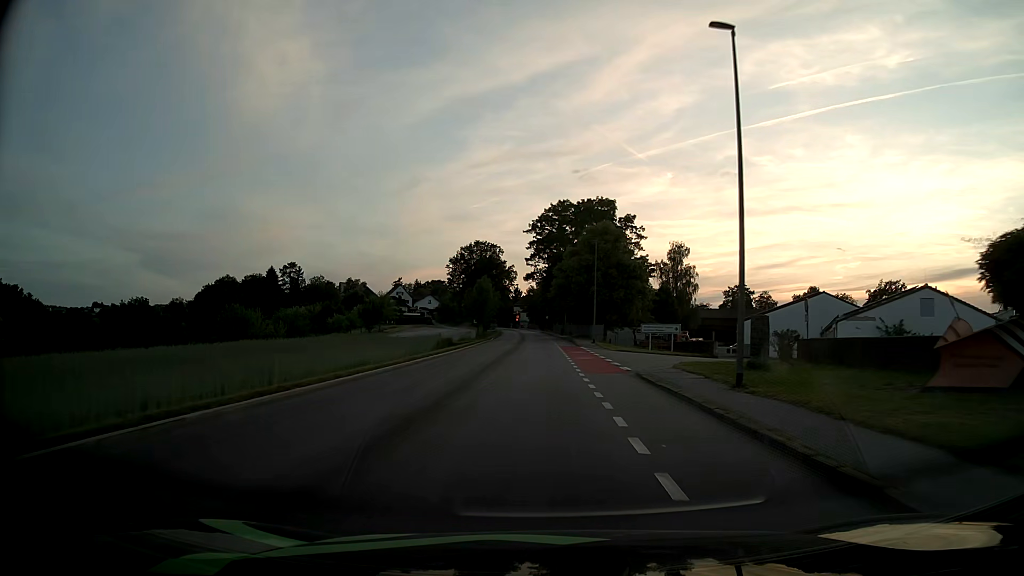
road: tertiary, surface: asphalt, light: Day
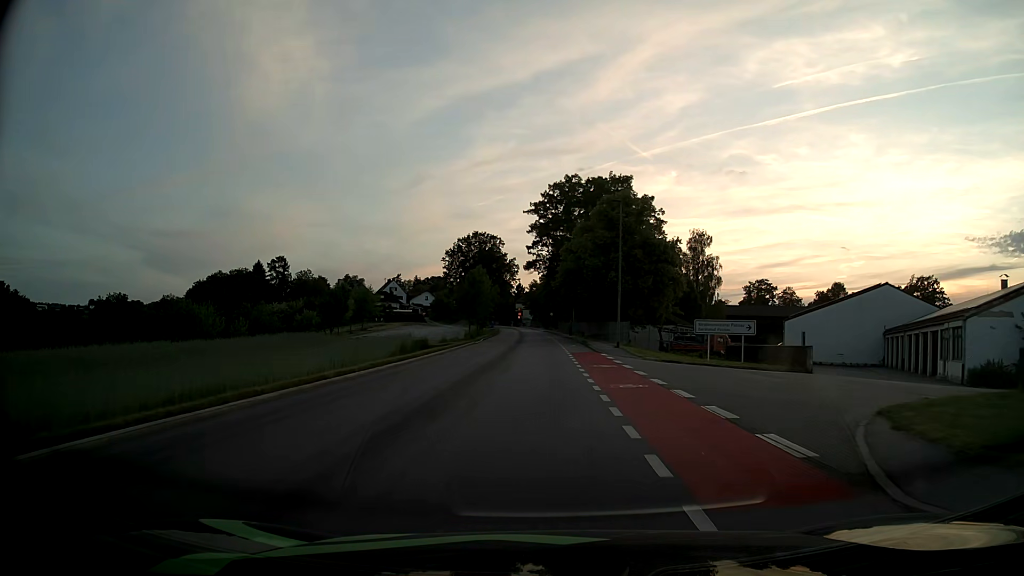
(0.0, +15.2) m; 0°
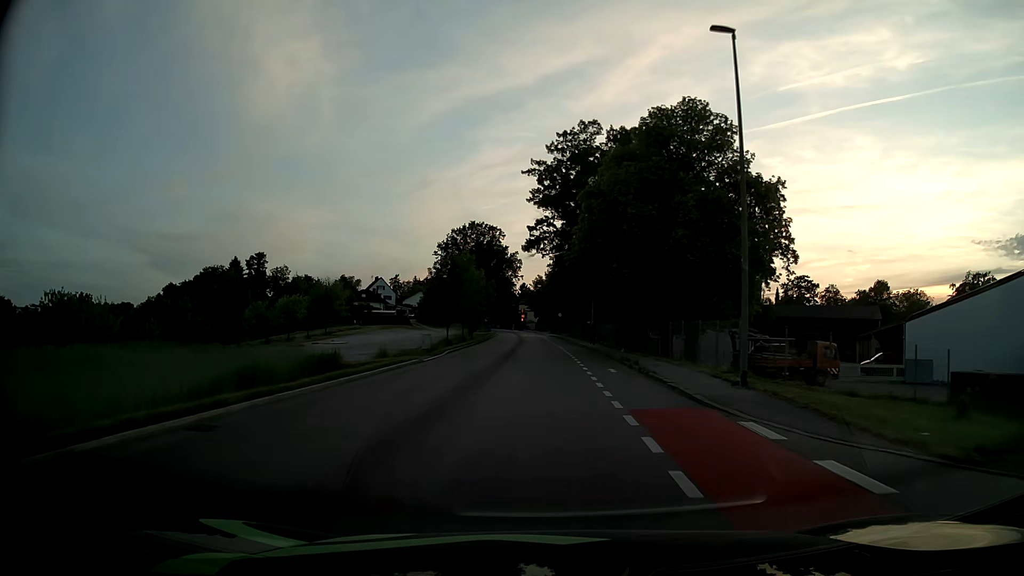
(-0.1, +22.9) m; -1°
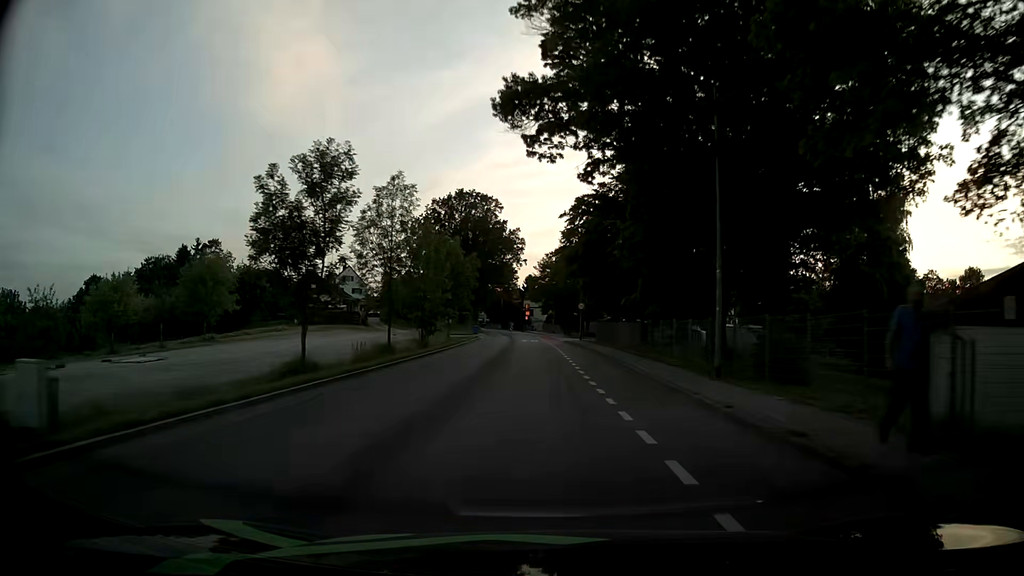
(-0.3, +37.7) m; -1°
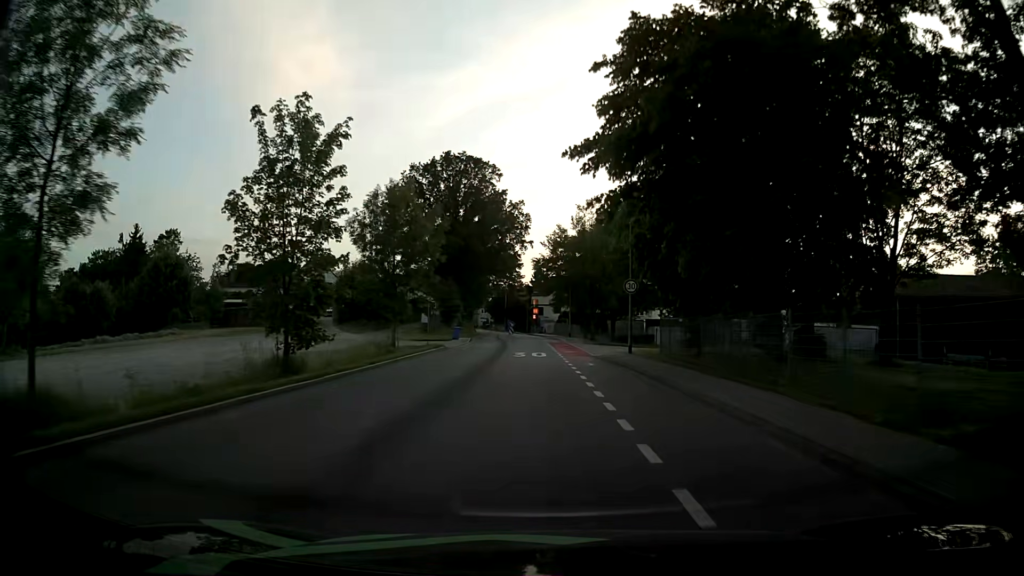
(-0.1, +27.1) m; -1°
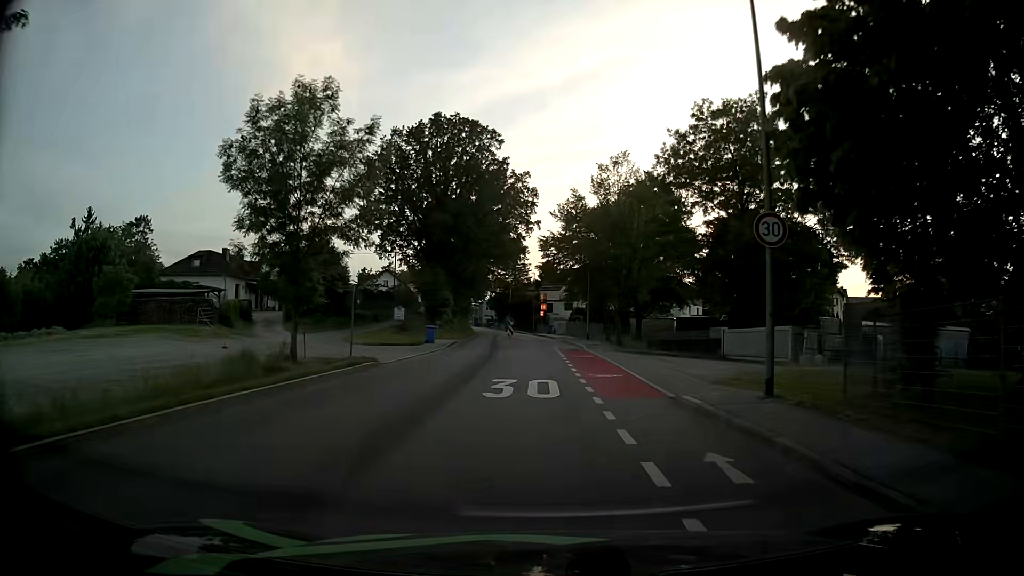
(-0.1, +16.6) m; 0°
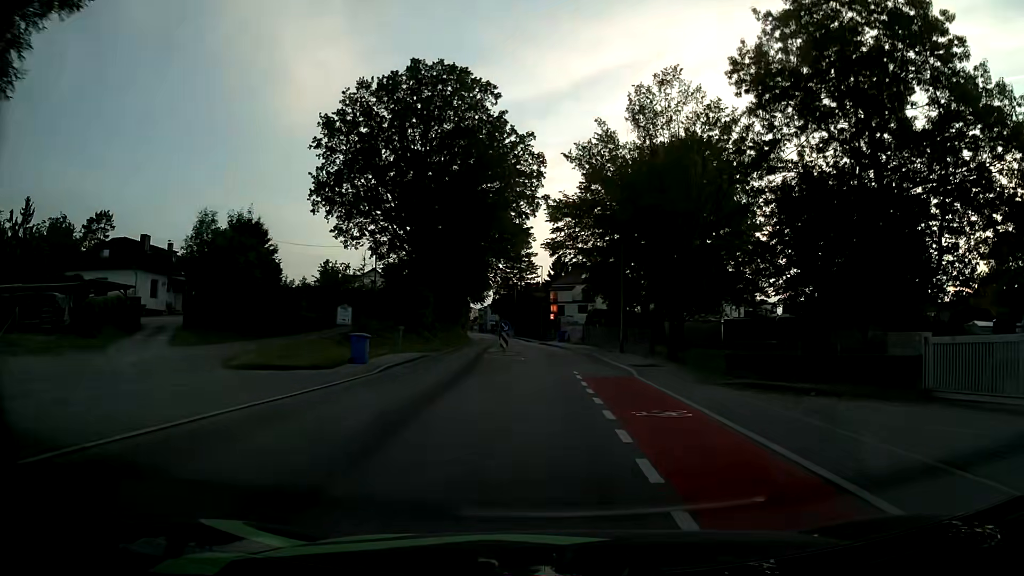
(-0.2, +17.7) m; -2°
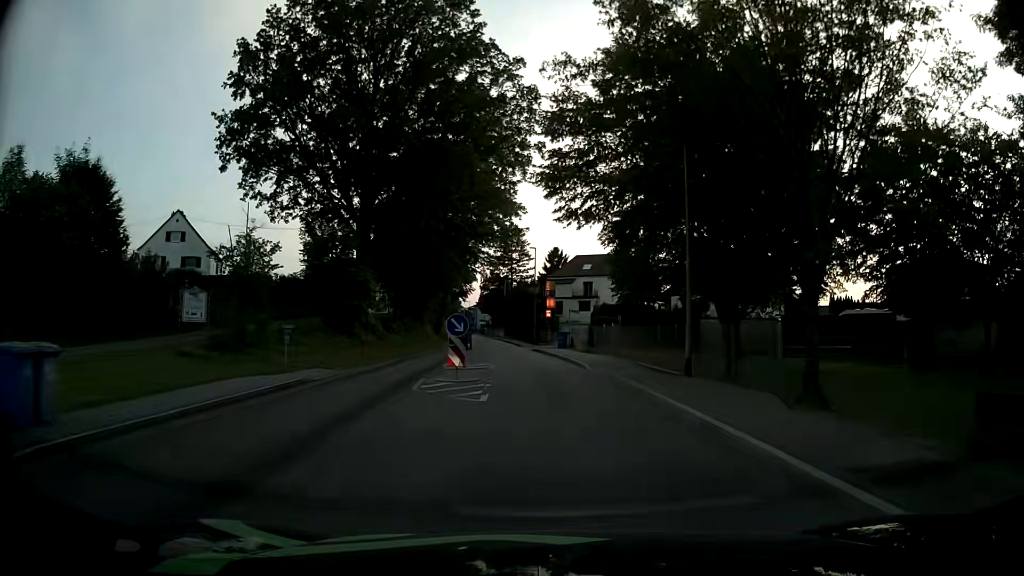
(+0.2, +17.0) m; +1°
(0, +10) (0, +20) (-1, +30) (-2, +40) (-3, +50) (-4, +60) (-6, +70) (-7, +80) (-8, +89) (-10, +99) m
